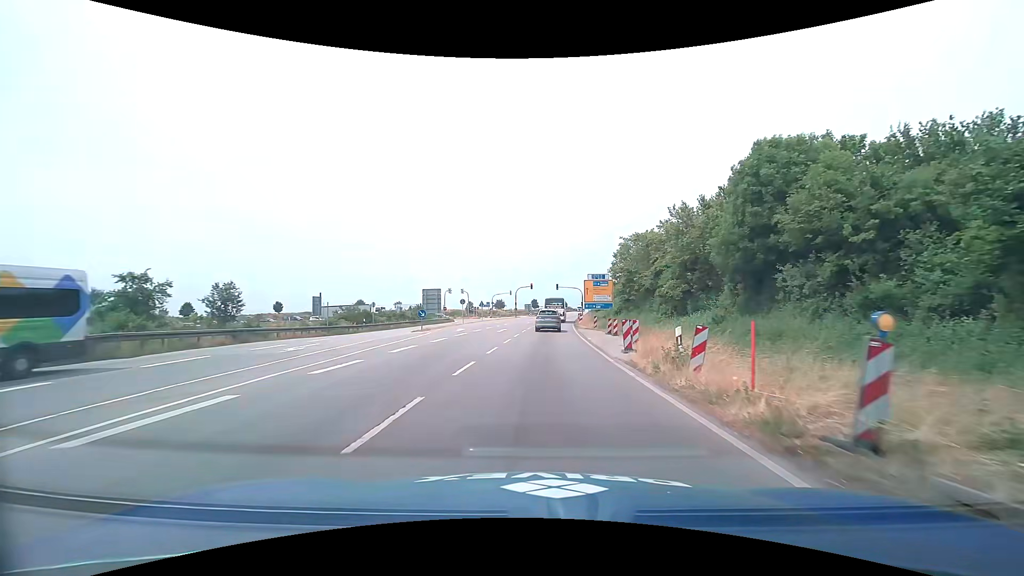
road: primary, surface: asphalt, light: Day
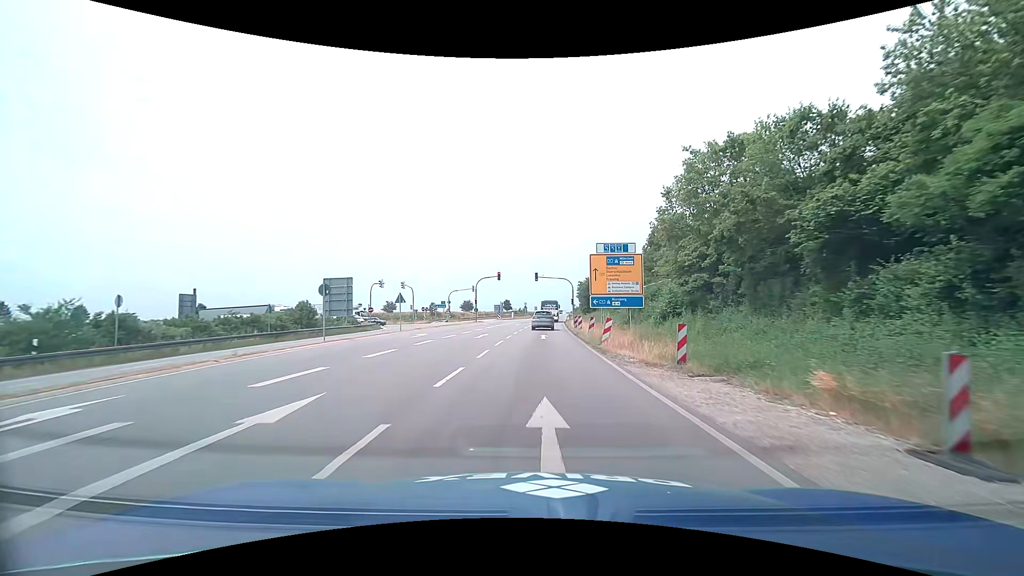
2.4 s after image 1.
(+0.7, +32.1) m; +3°
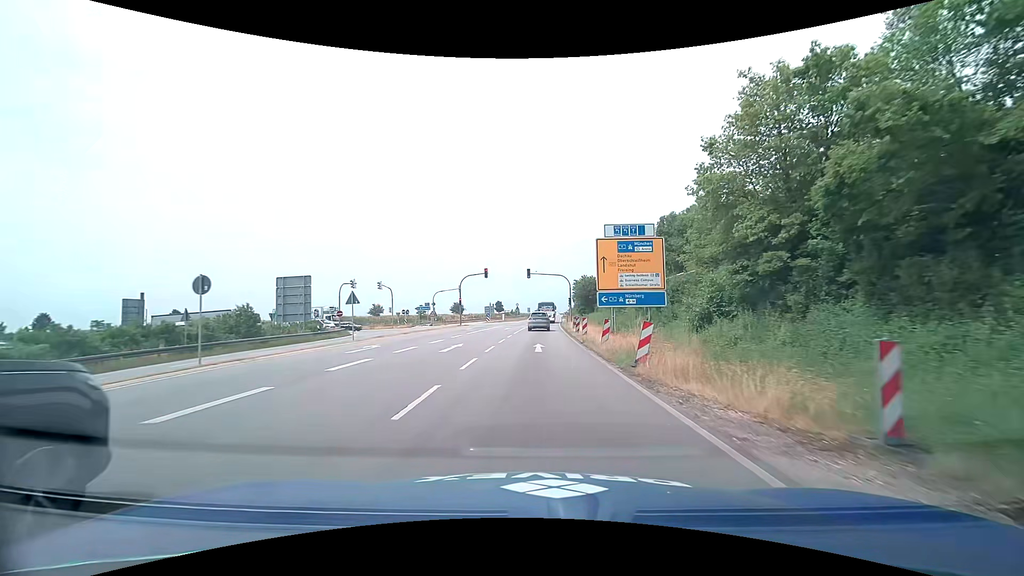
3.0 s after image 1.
(+0.1, +8.3) m; +1°
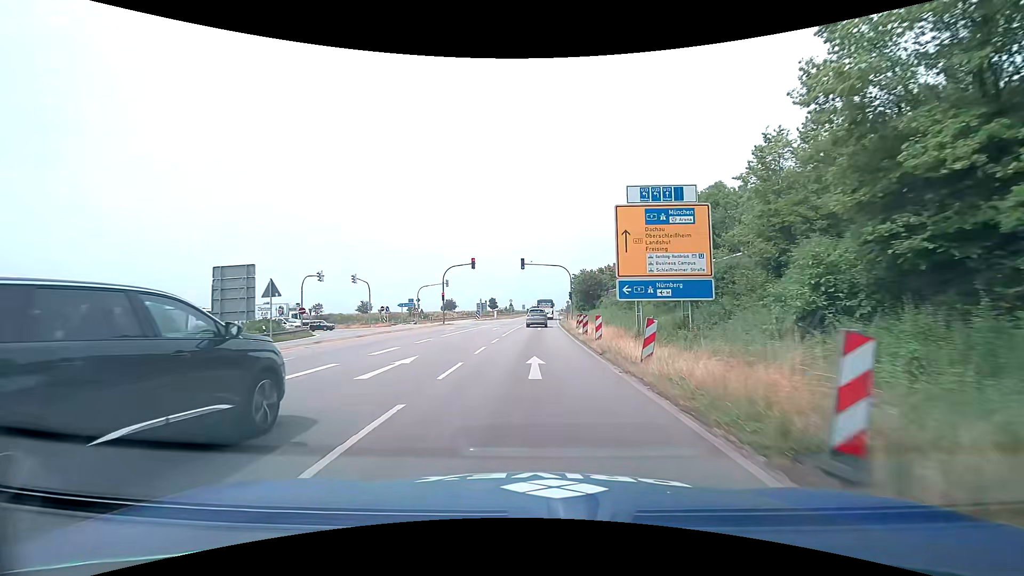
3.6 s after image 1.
(0.0, +8.5) m; 0°
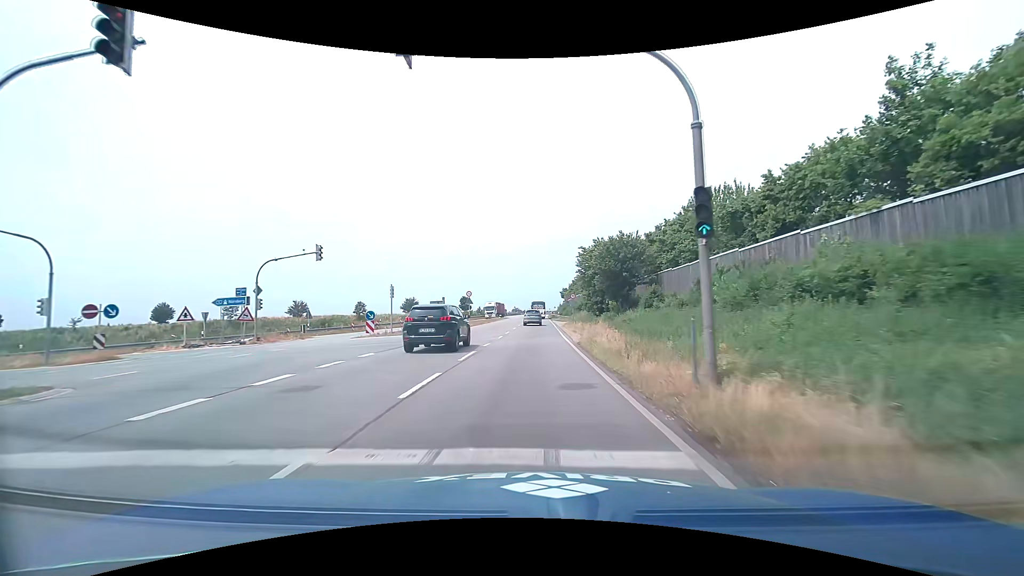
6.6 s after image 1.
(+1.0, +43.7) m; +2°
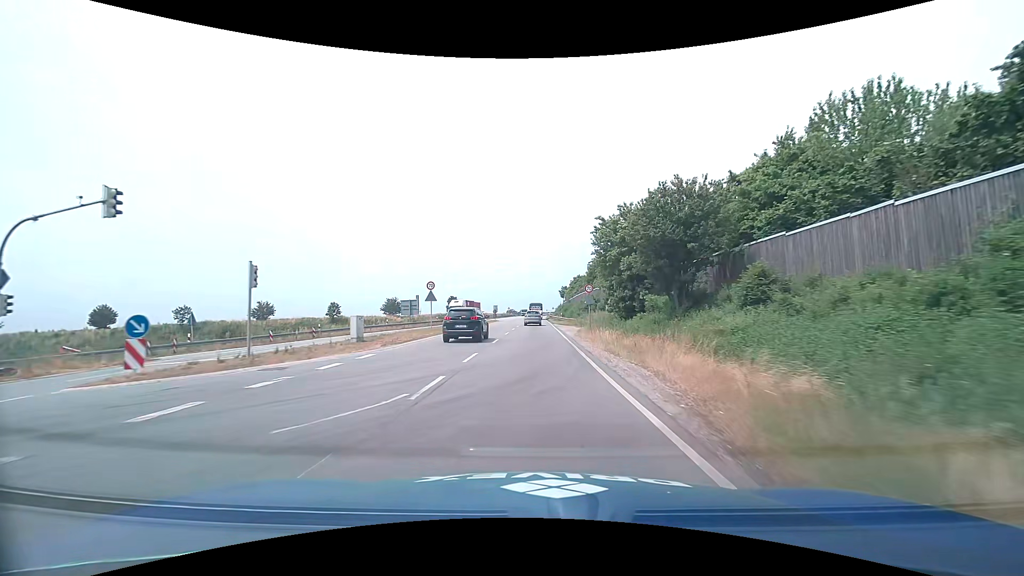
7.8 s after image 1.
(+0.2, +18.1) m; +1°
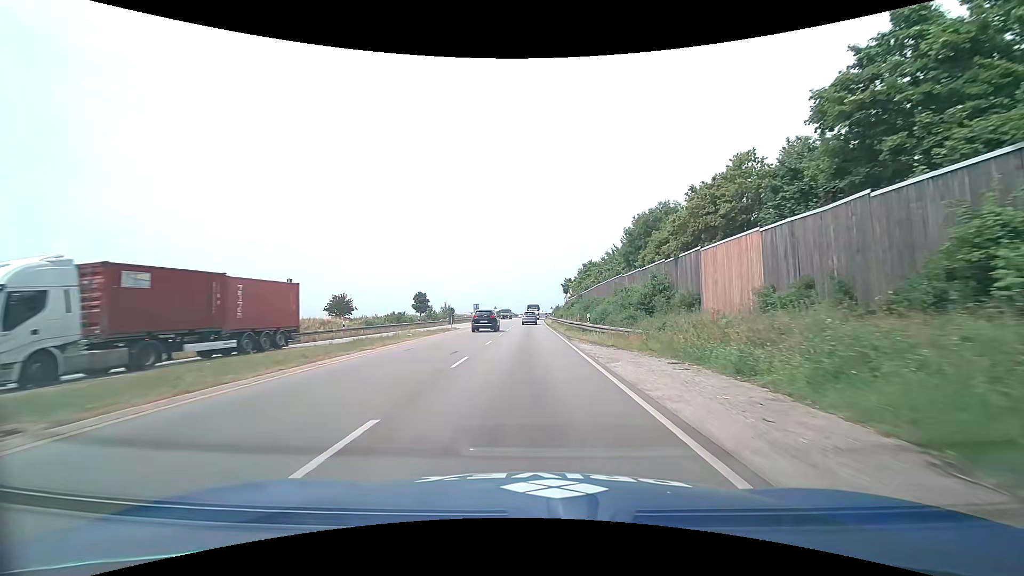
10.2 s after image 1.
(+0.2, +37.8) m; +1°
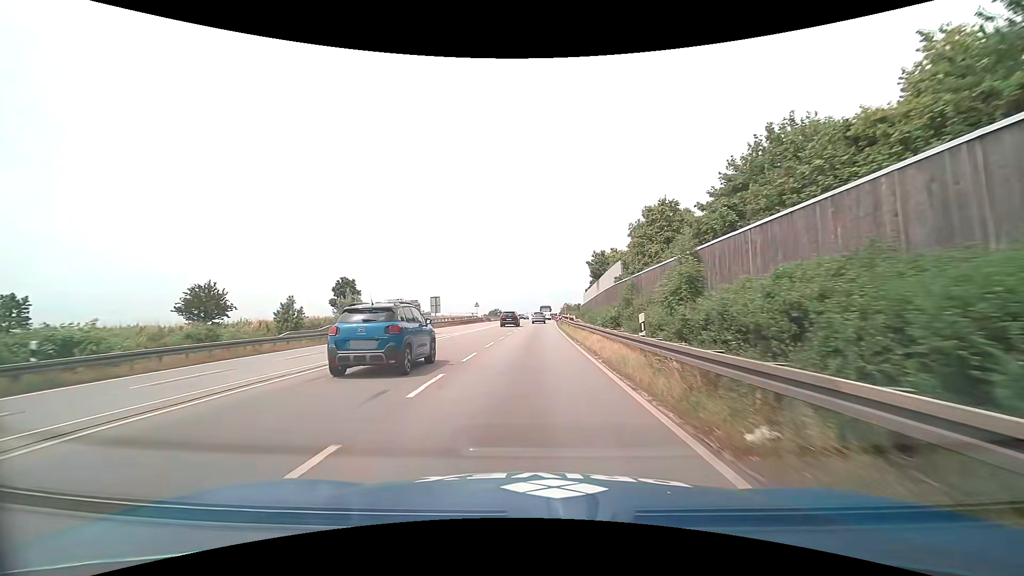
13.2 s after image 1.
(-0.3, +49.6) m; -1°
(0, +10) (0, +20) (0, +30) (+1, +40) (+1, +50) (+1, +60) (+1, +70) (+2, +80) (+2, +90) (+3, +100) m
